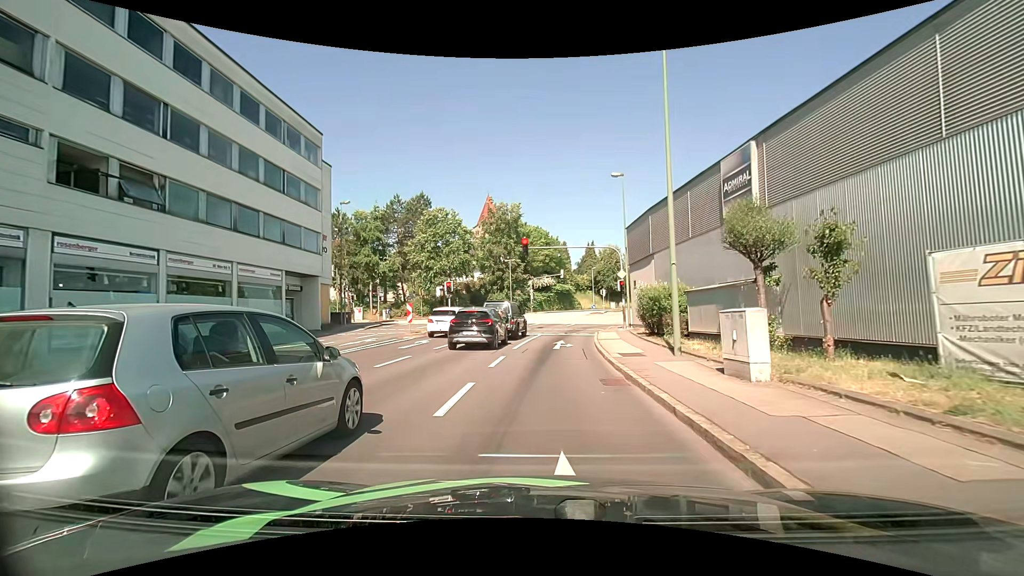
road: tertiary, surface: asphalt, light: Day
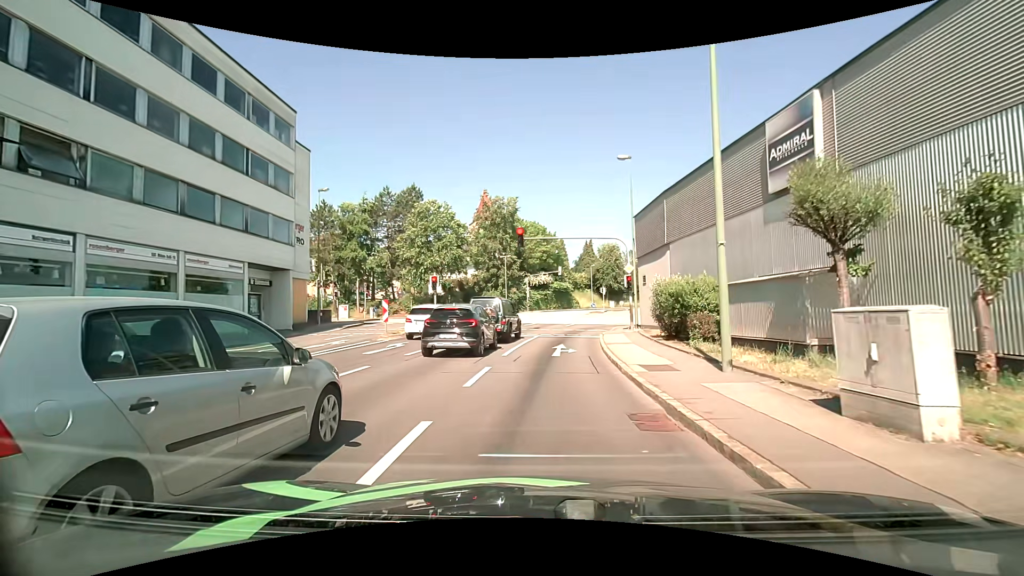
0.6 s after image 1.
(-0.1, +3.6) m; 0°
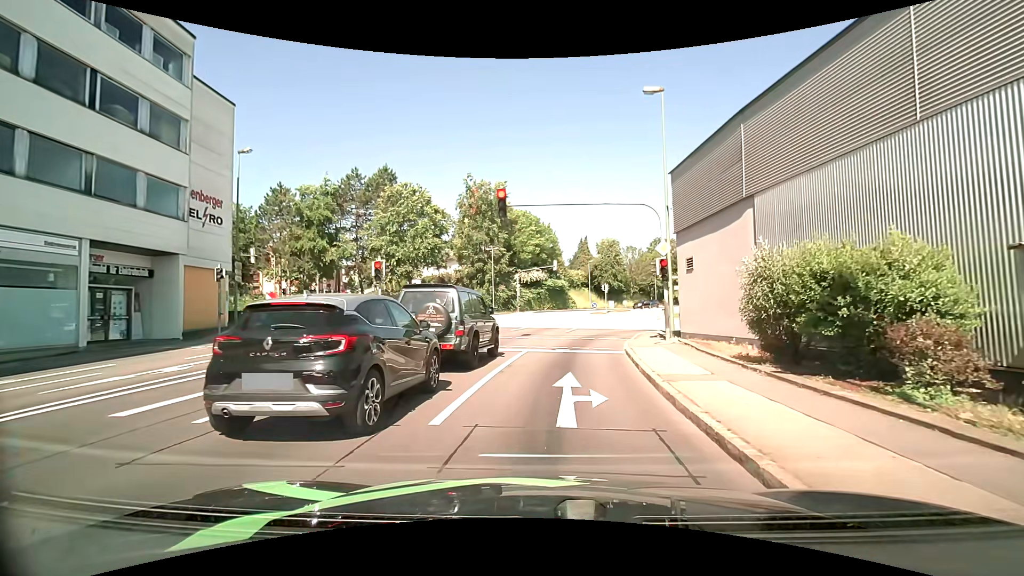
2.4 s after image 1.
(-0.1, +9.1) m; -2°
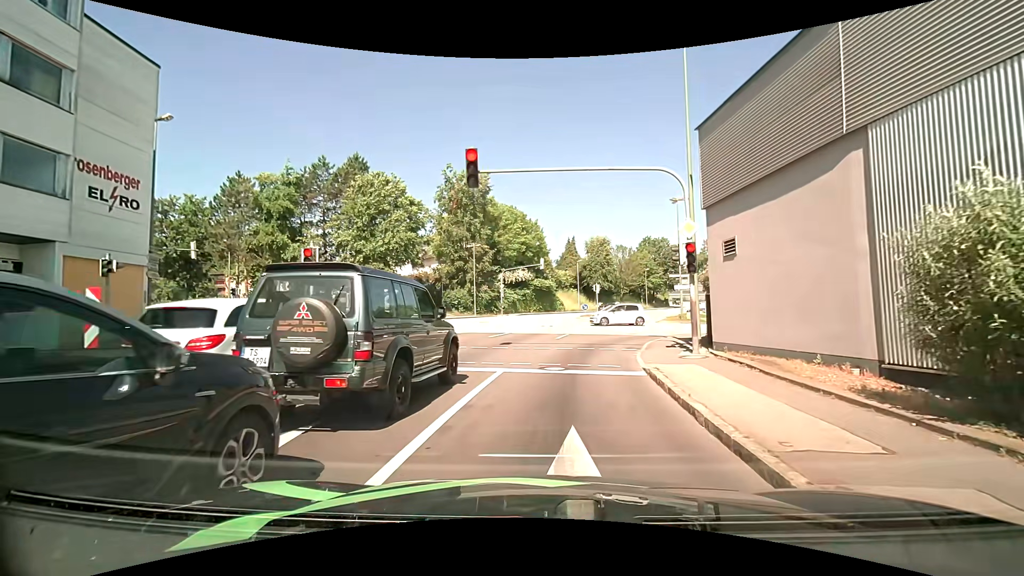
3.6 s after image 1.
(+0.1, +4.9) m; +1°
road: tertiary_link
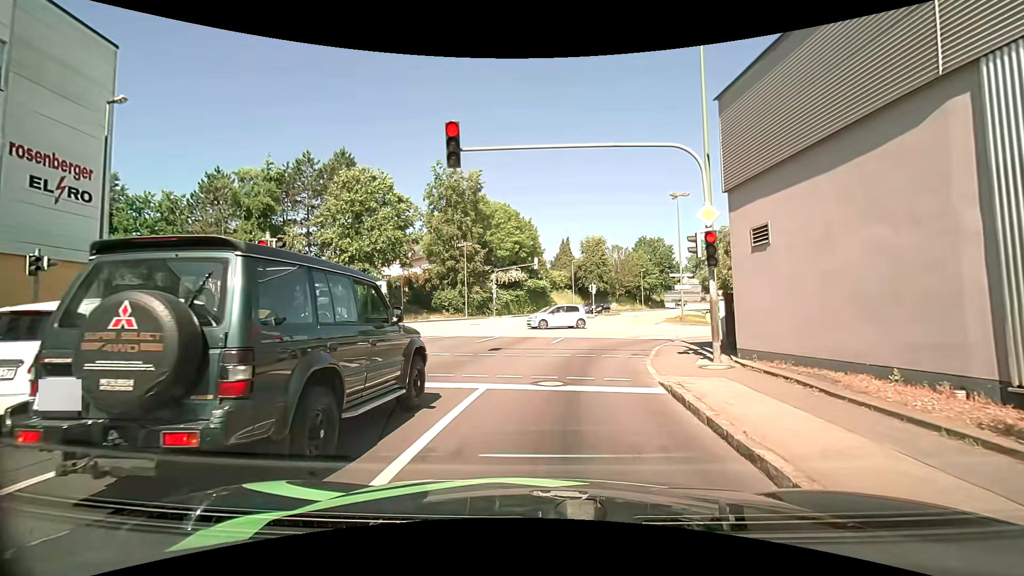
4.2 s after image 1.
(0.0, +2.1) m; 0°
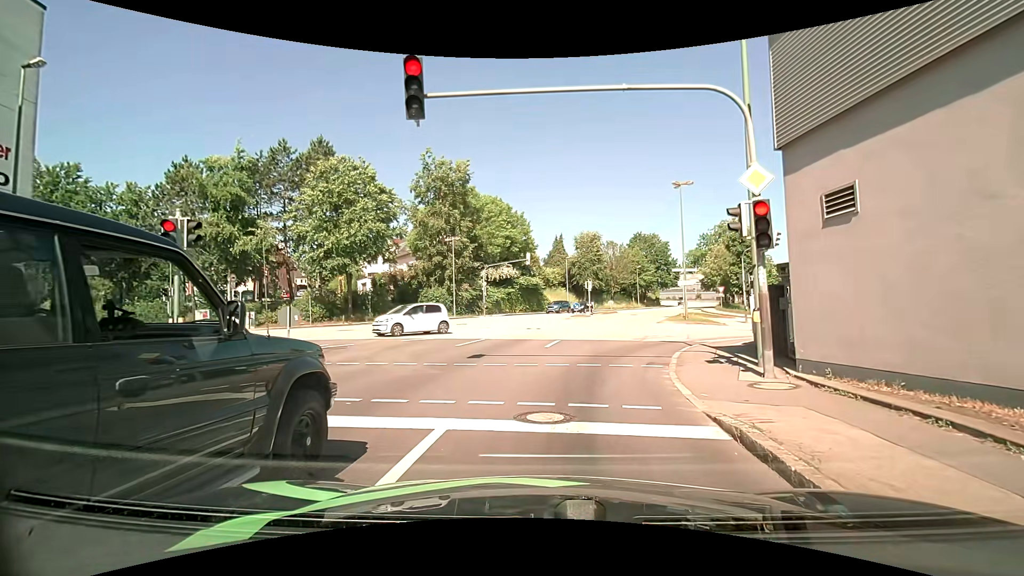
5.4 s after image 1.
(0.0, +2.9) m; -1°
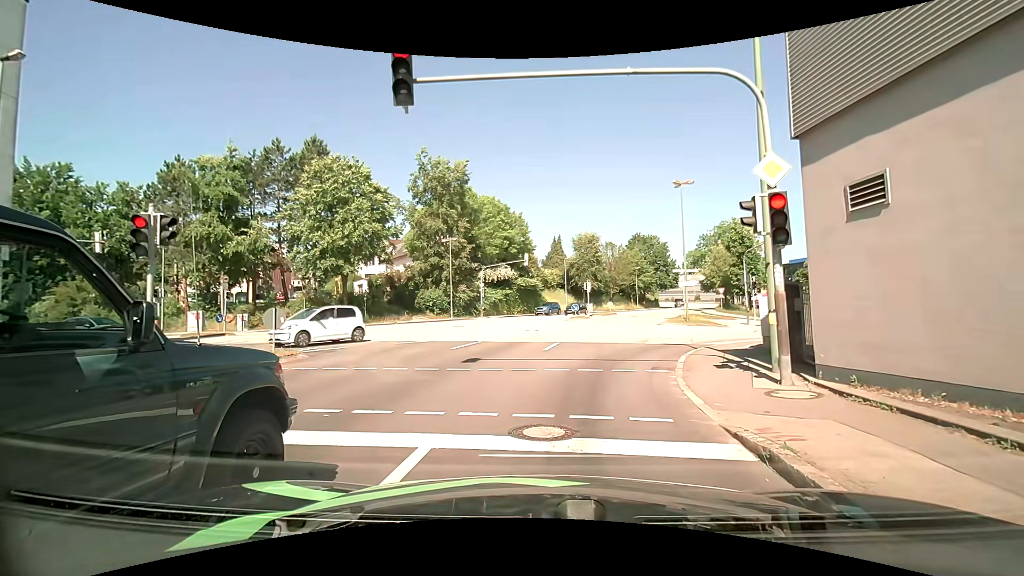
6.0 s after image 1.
(0.0, +0.6) m; 0°
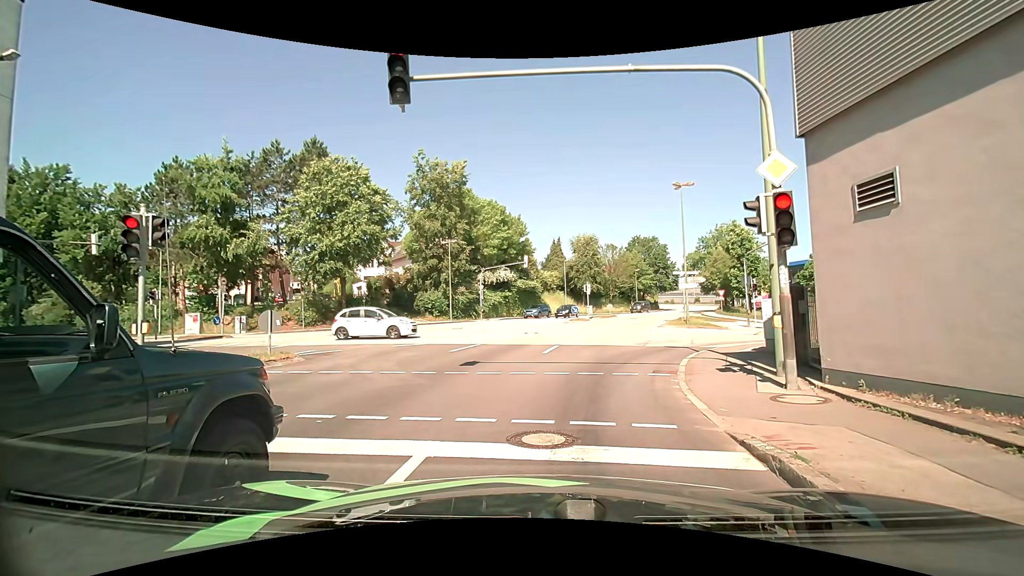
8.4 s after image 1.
(0.0, +0.3) m; 0°
(+1, +10) (+5, +19) (+13, +24) (+23, +25) (+33, +25) (+43, +25) (+53, +25) (+63, +25) (+73, +25) (+83, +25) m
